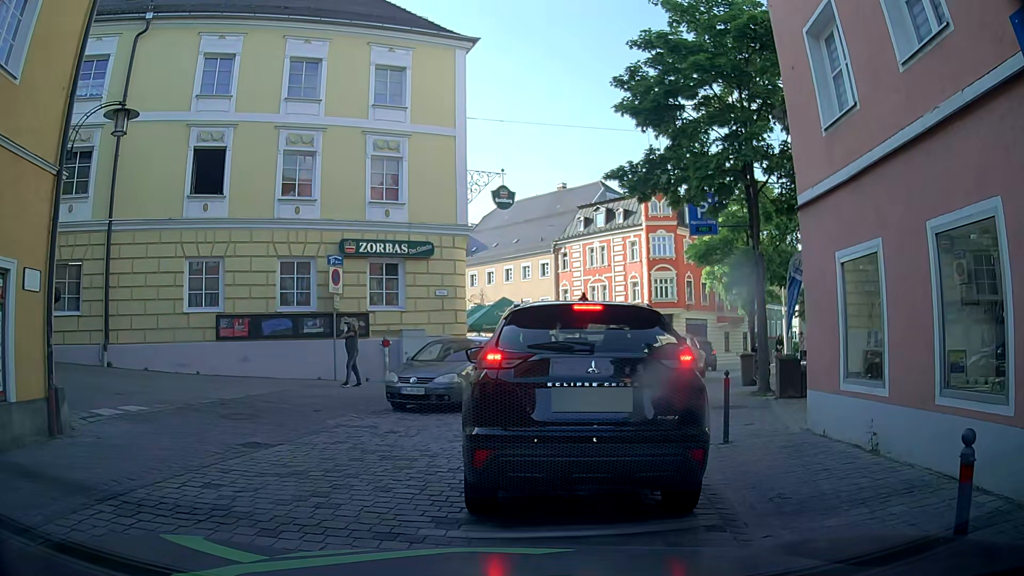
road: residential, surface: sett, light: Day
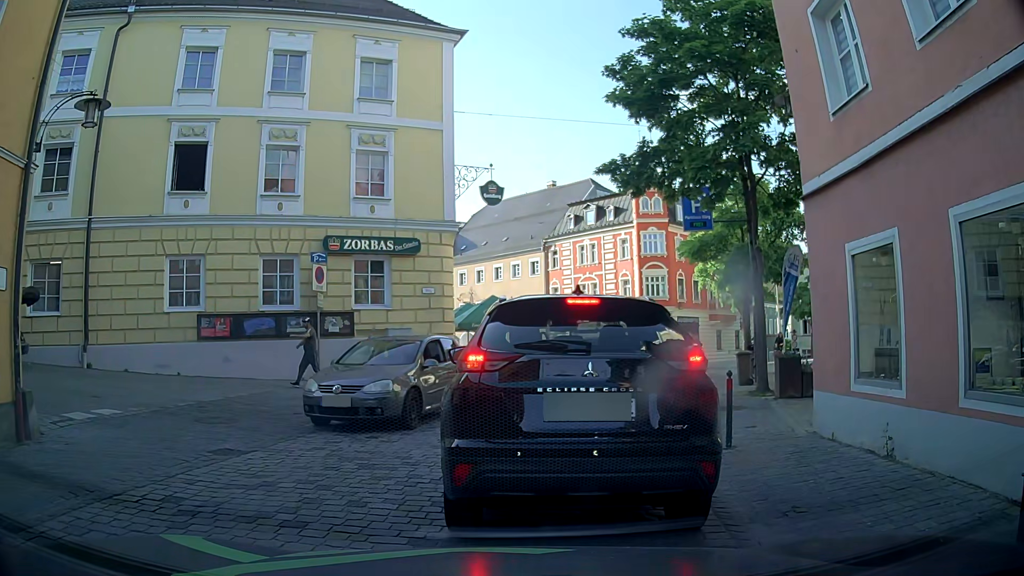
(0.0, +0.5) m; 0°
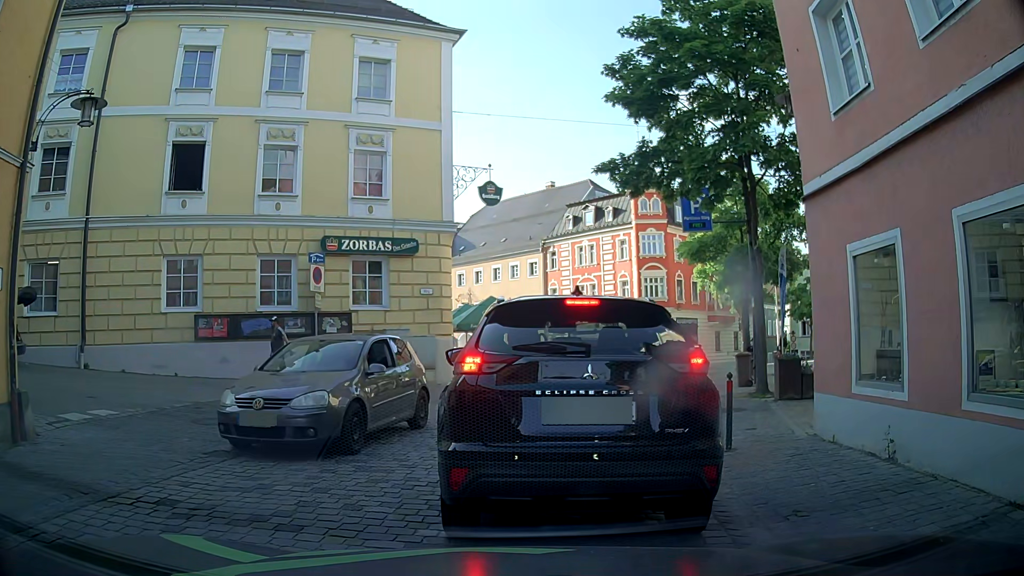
(0.0, +0.1) m; 0°
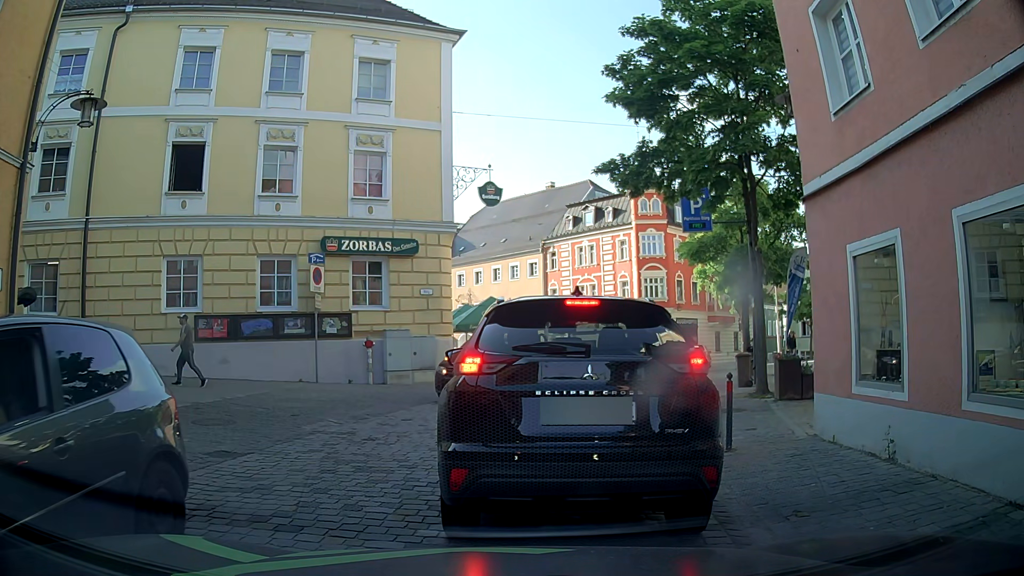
(0.0, +0.1) m; 0°
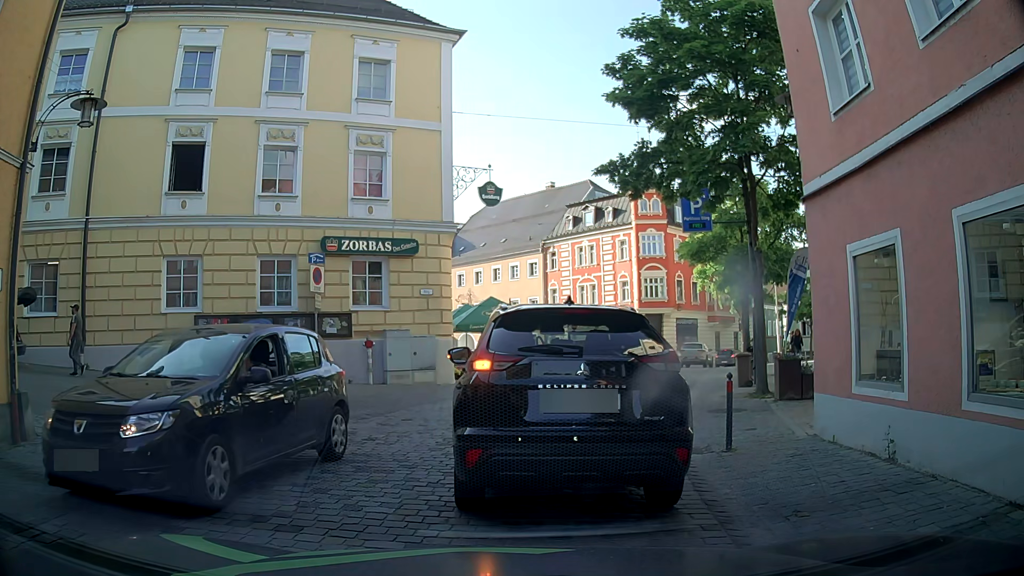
(0.0, 0.0) m; 0°
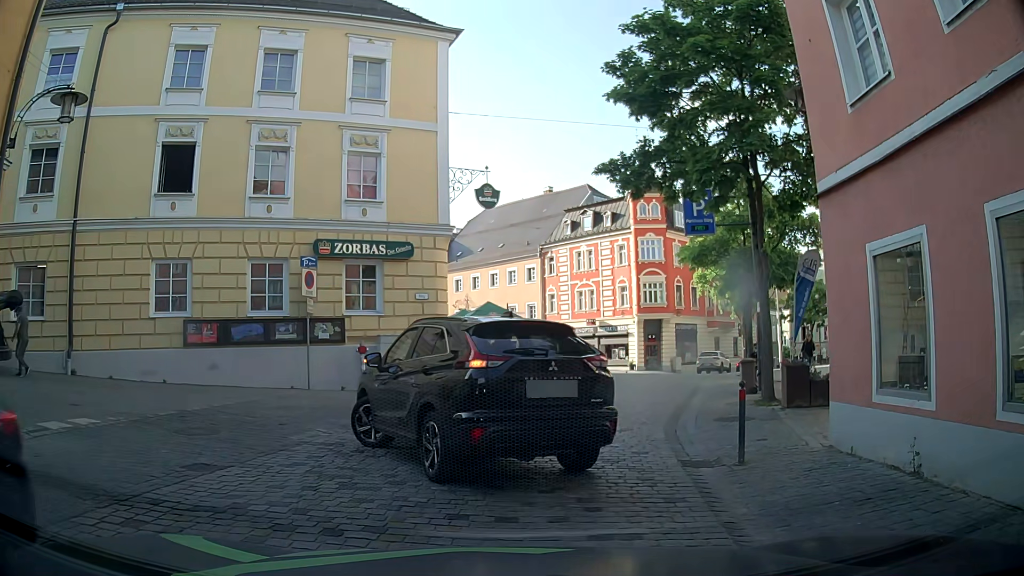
(0.0, +0.6) m; 0°
